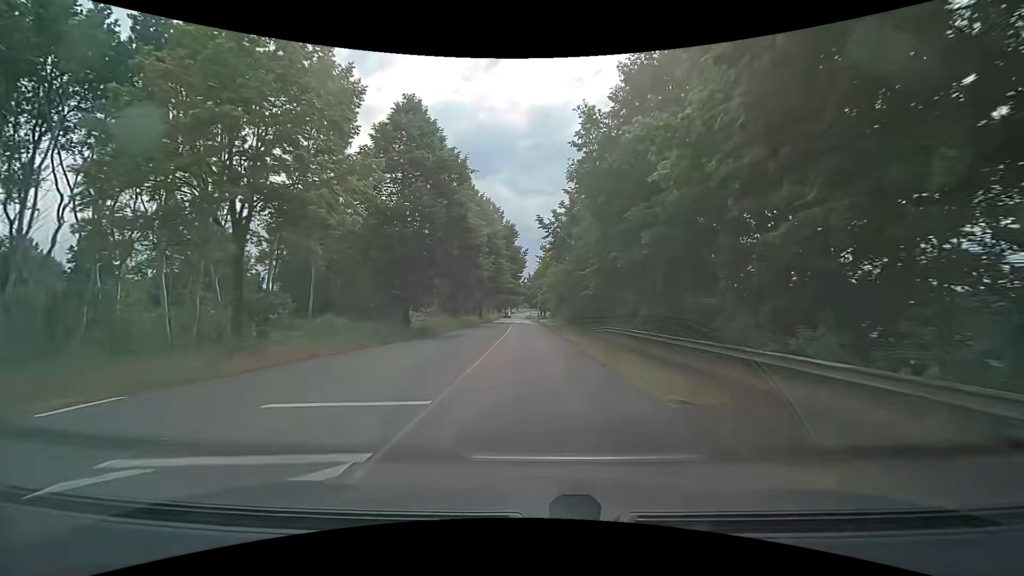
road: secondary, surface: asphalt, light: Day
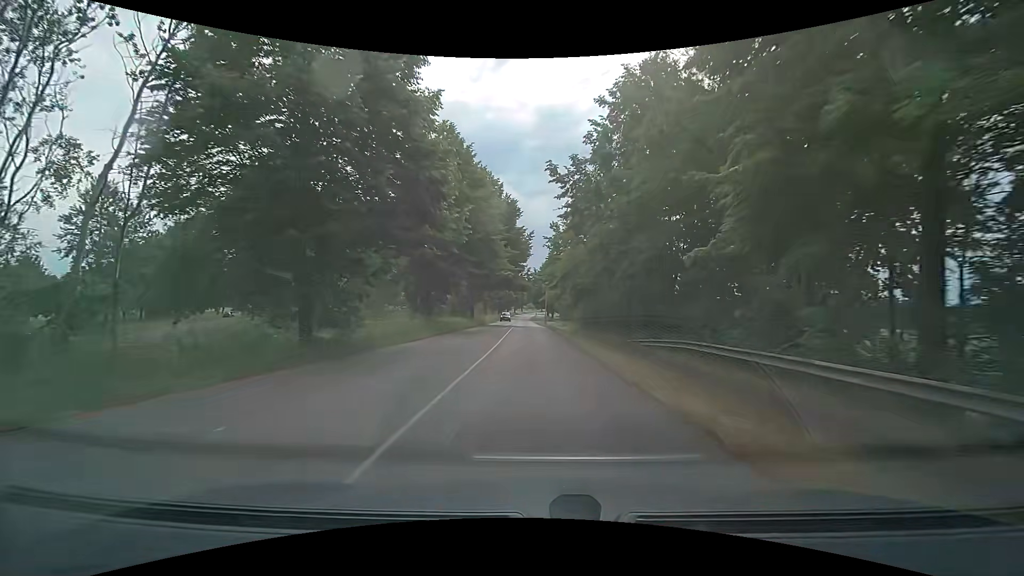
(-0.1, +16.9) m; -1°
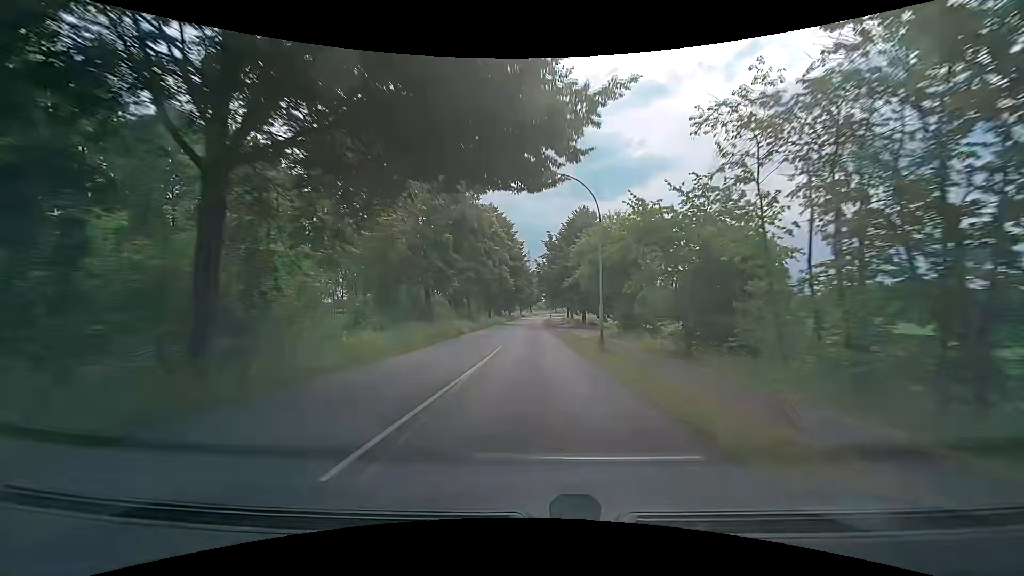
(-0.2, +50.5) m; -1°
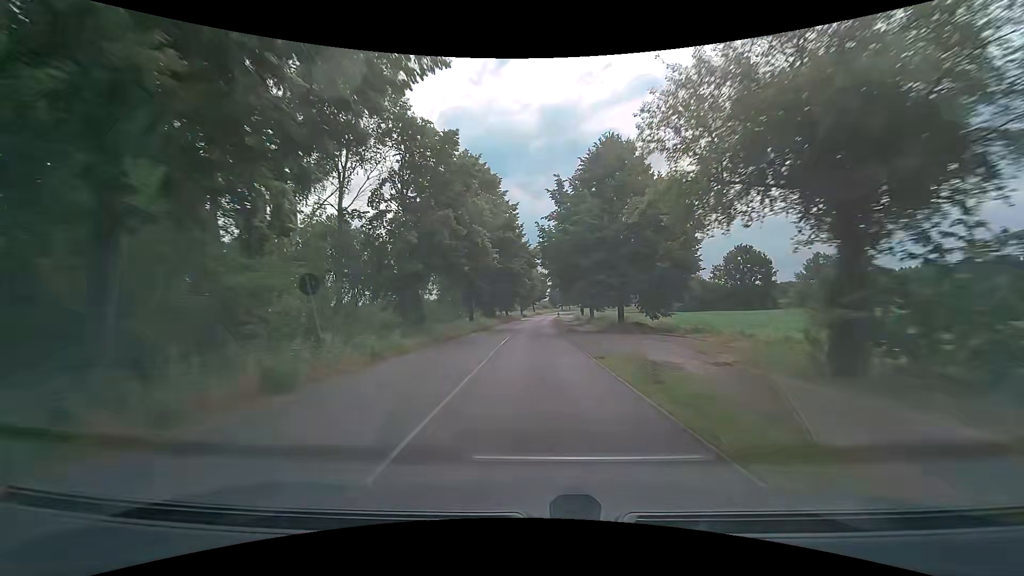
(+0.1, +24.0) m; 0°
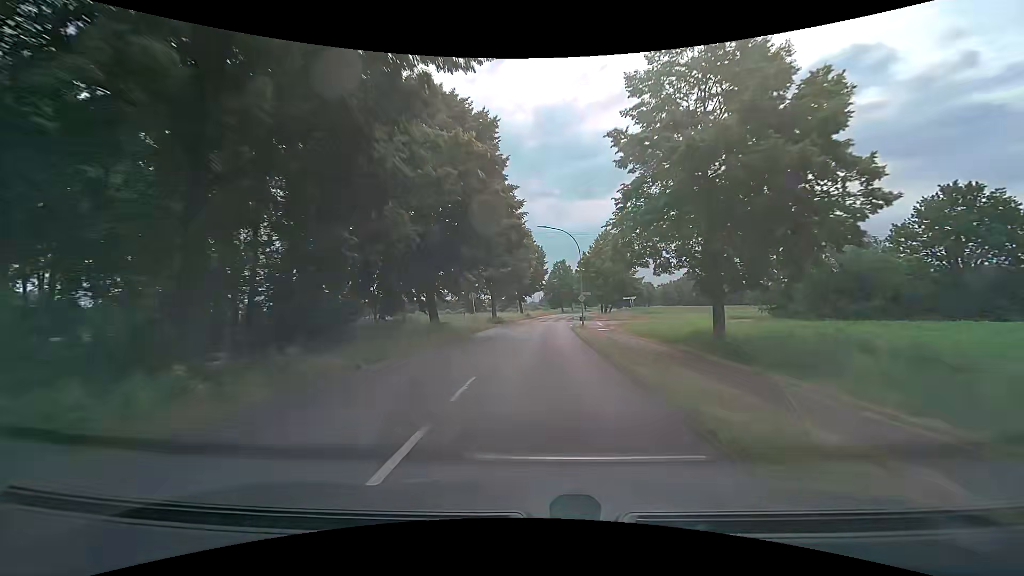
(+0.4, +58.1) m; +1°
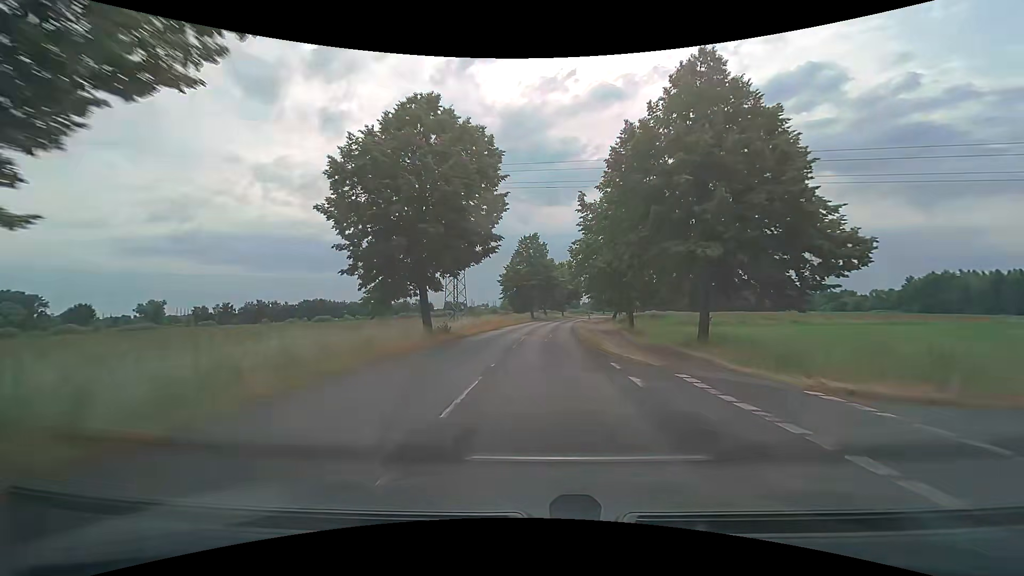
(+1.6, +52.1) m; +4°
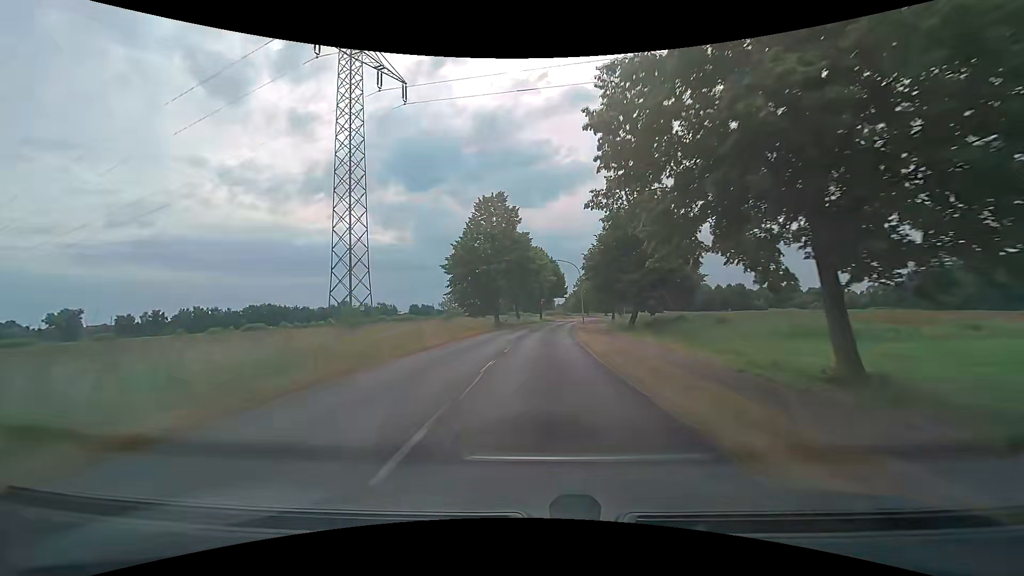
(+0.9, +29.7) m; +3°
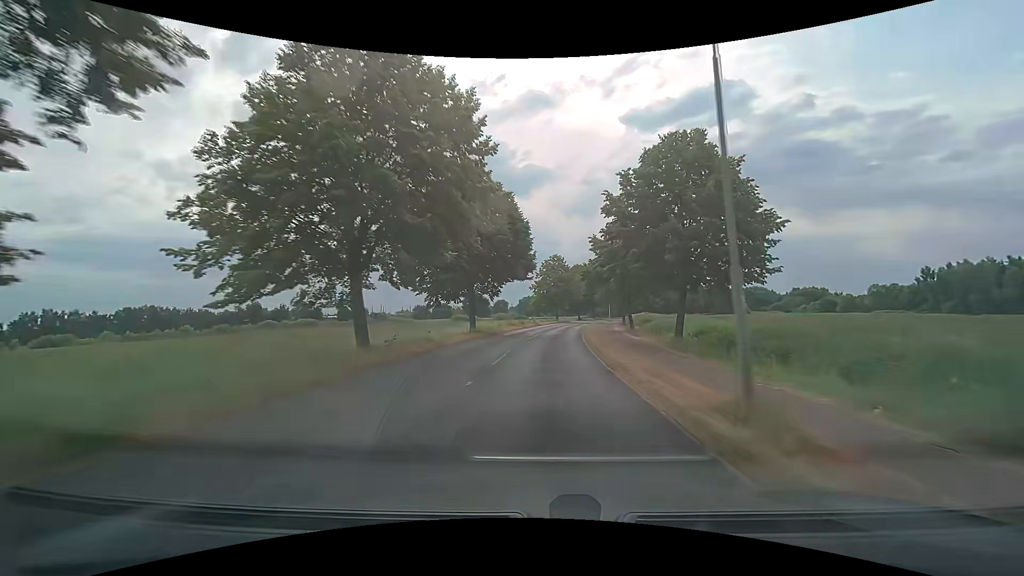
(+2.5, +51.4) m; +6°
